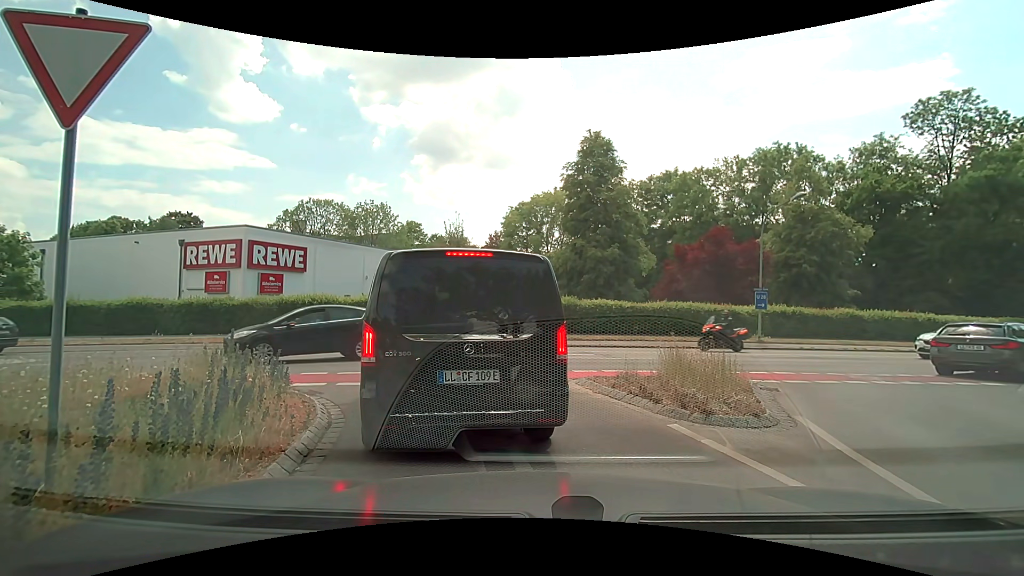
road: tertiary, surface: asphalt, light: Day
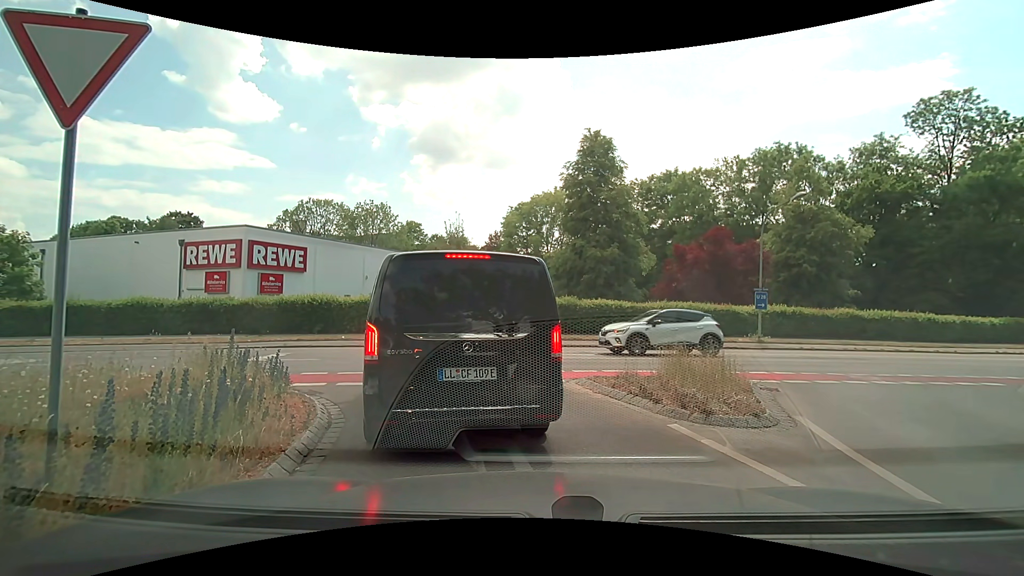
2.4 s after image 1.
(0.0, 0.0) m; 0°
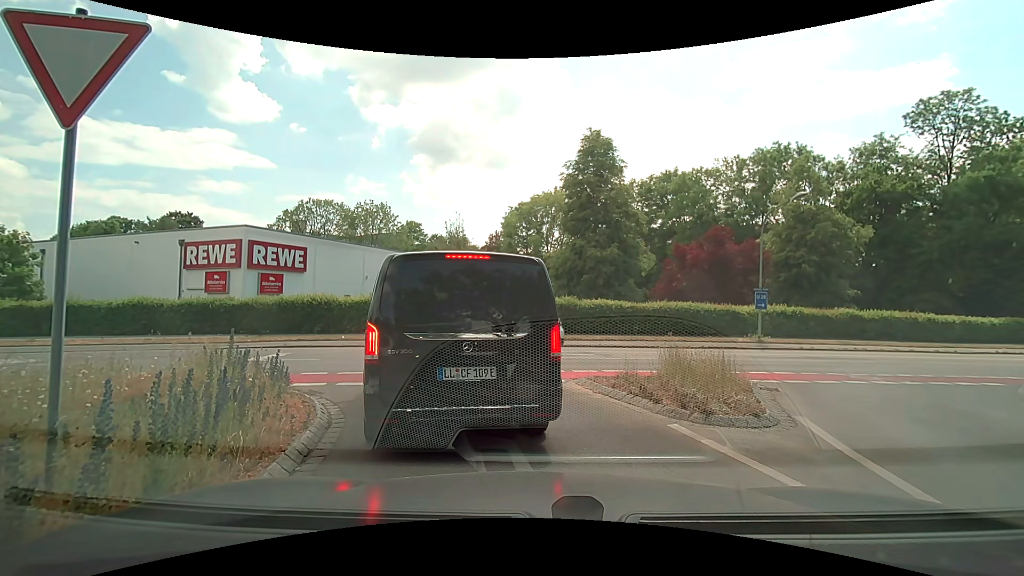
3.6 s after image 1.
(0.0, 0.0) m; 0°
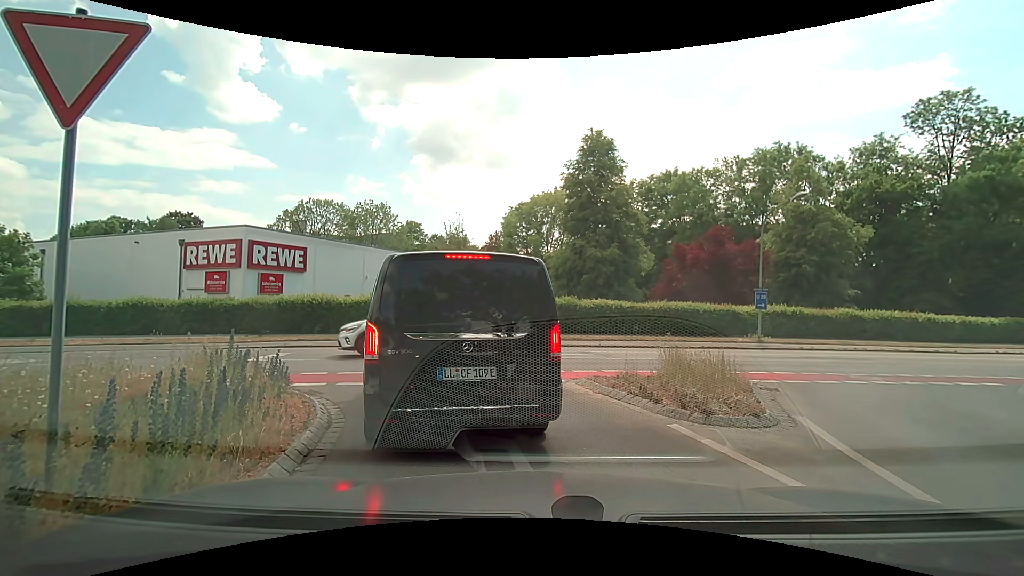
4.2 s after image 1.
(0.0, 0.0) m; 0°
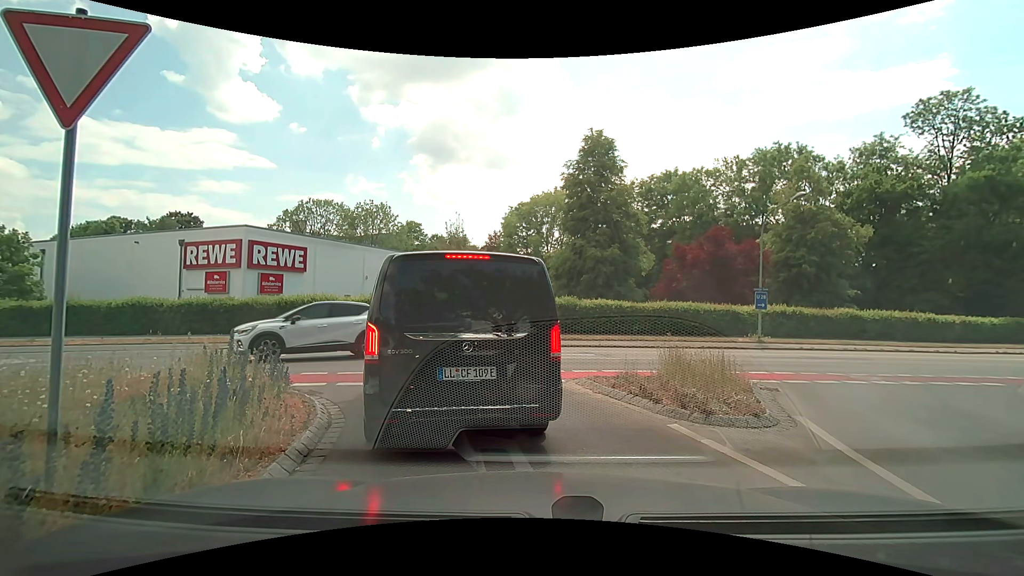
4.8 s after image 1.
(0.0, 0.0) m; 0°
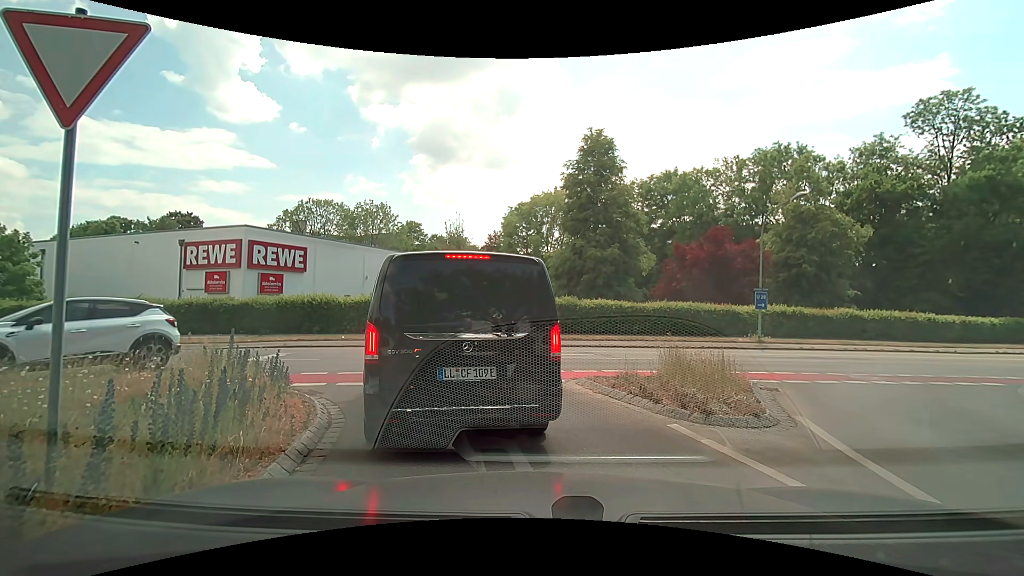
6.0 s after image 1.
(0.0, 0.0) m; 0°
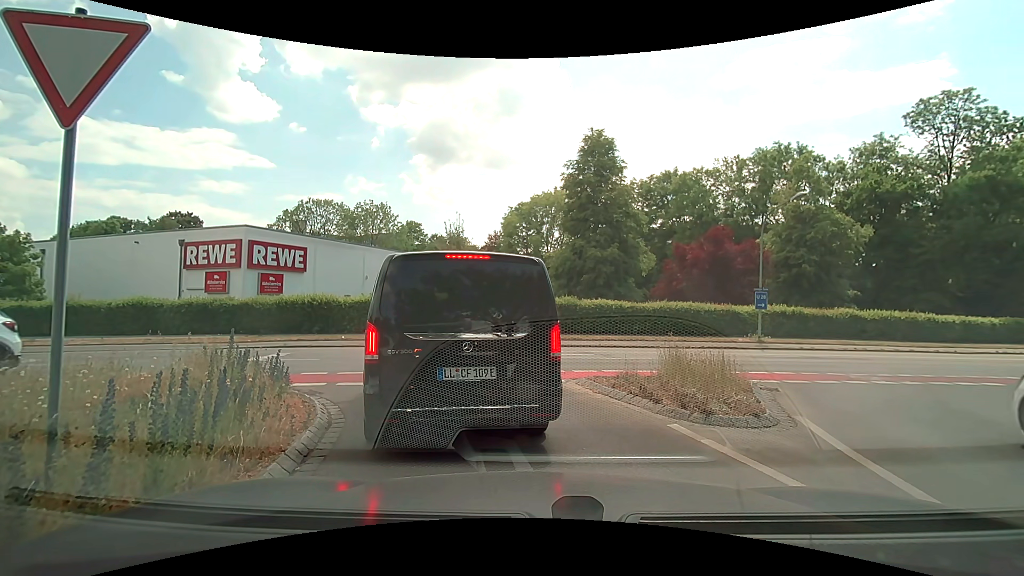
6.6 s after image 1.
(0.0, 0.0) m; 0°
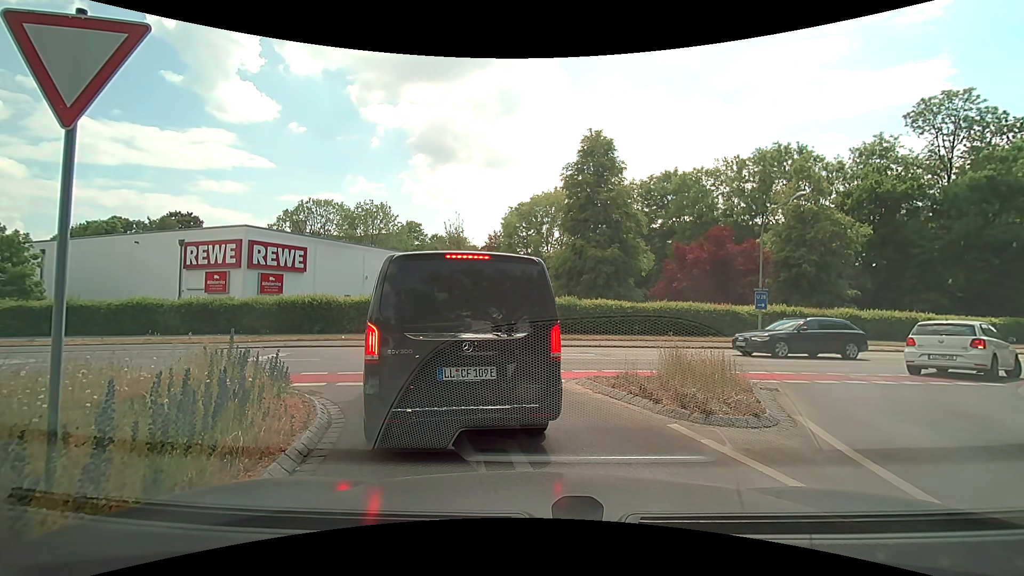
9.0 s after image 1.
(0.0, 0.0) m; 0°
